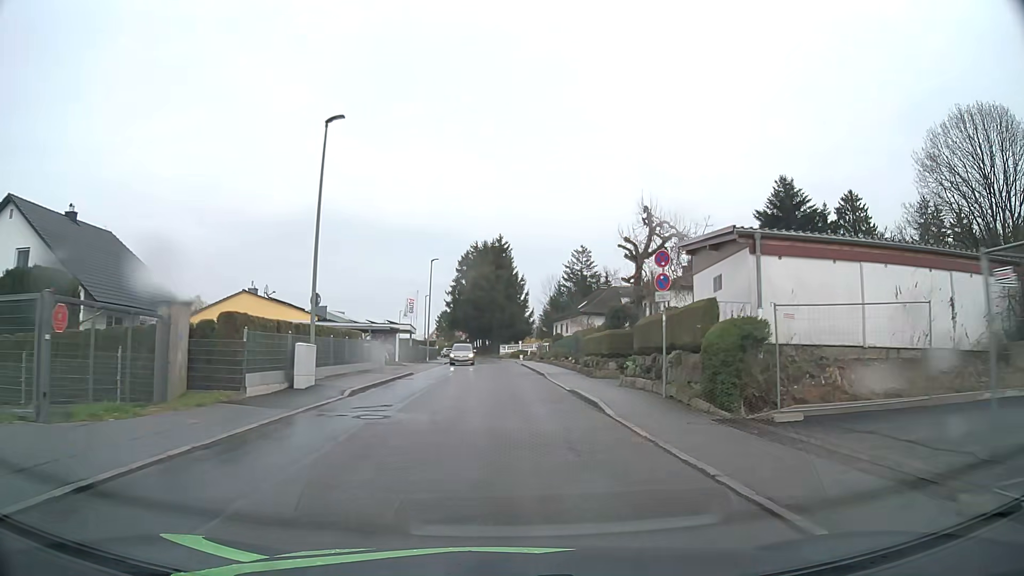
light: Day
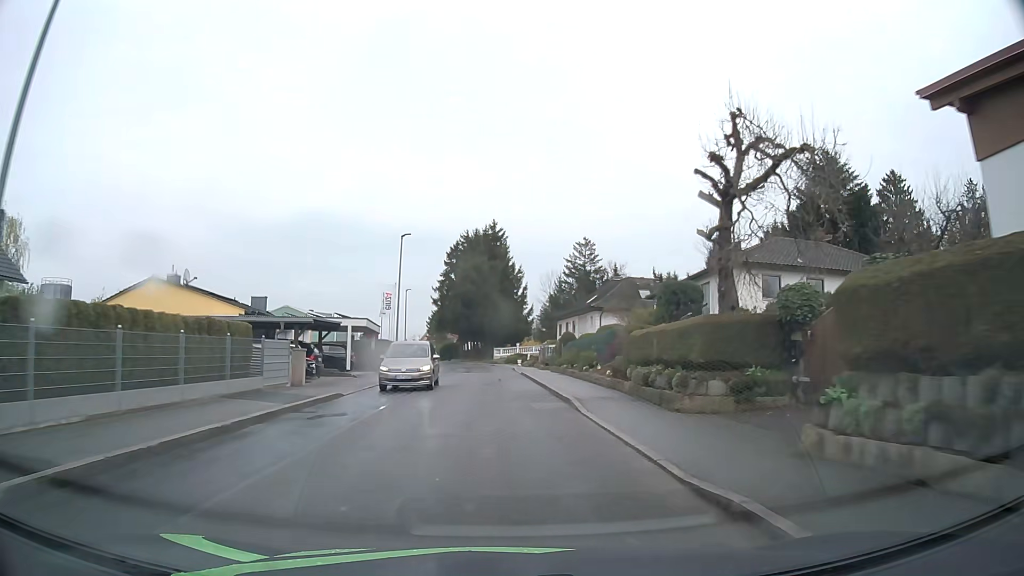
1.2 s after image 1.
(+0.1, +13.8) m; 0°
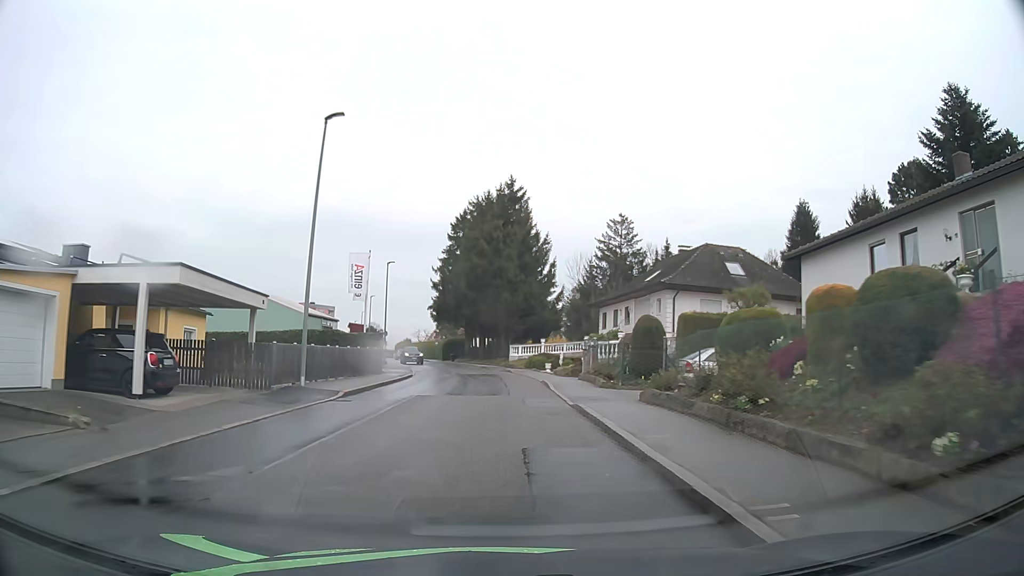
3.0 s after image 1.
(-0.2, +22.2) m; -2°
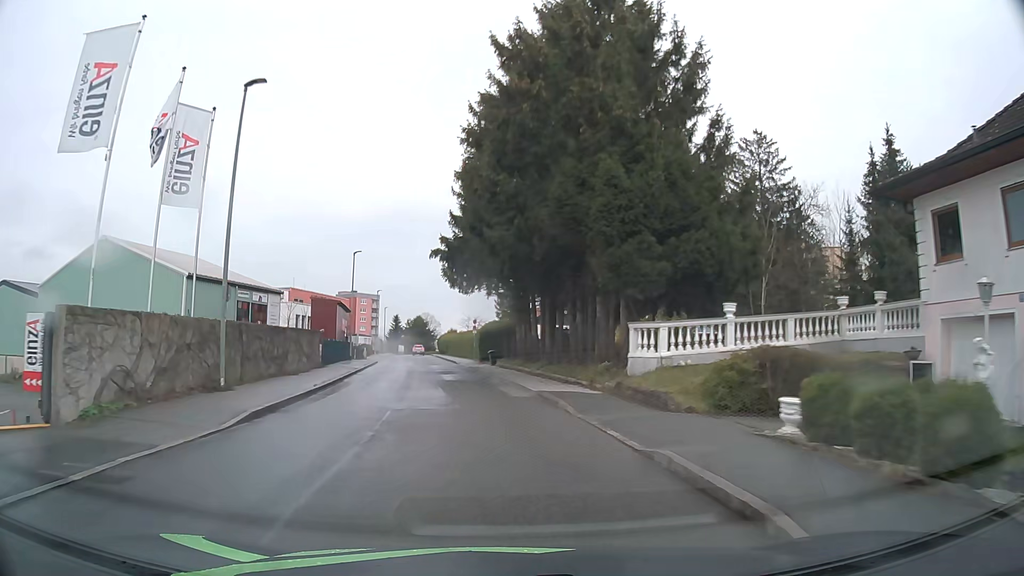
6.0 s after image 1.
(-0.2, +38.6) m; -5°
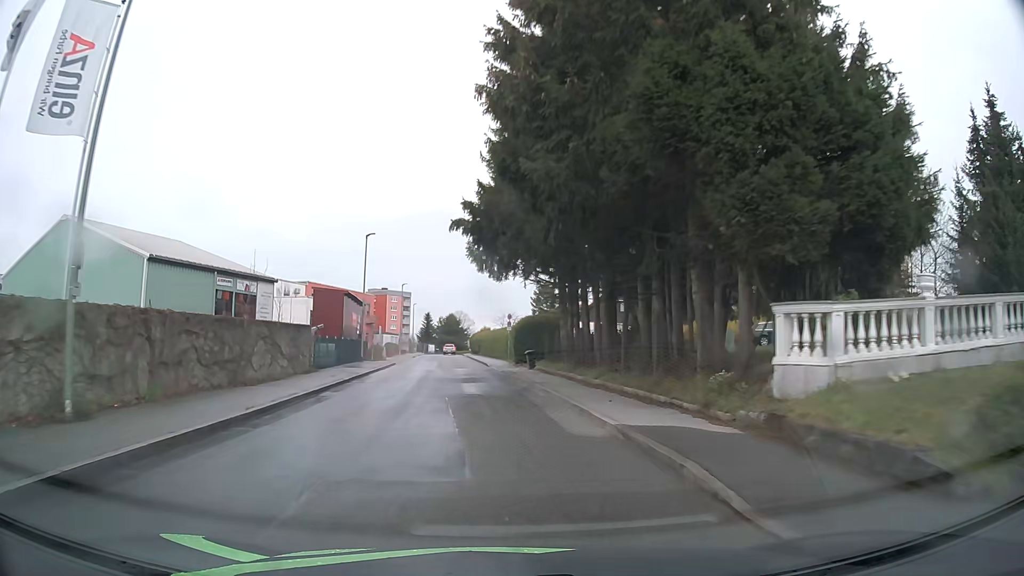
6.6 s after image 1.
(-0.2, +7.9) m; -3°
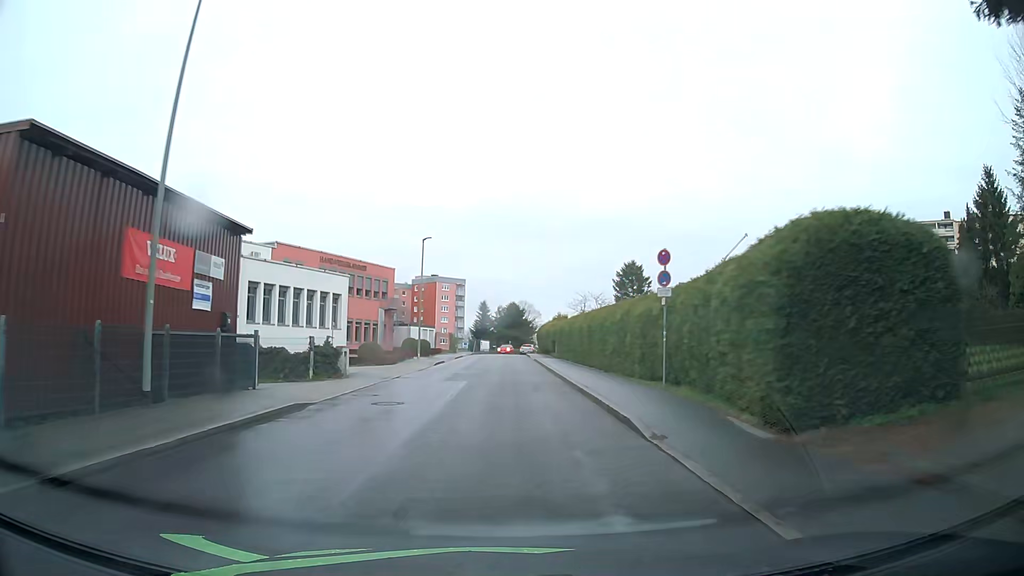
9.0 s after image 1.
(-2.2, +32.7) m; -6°
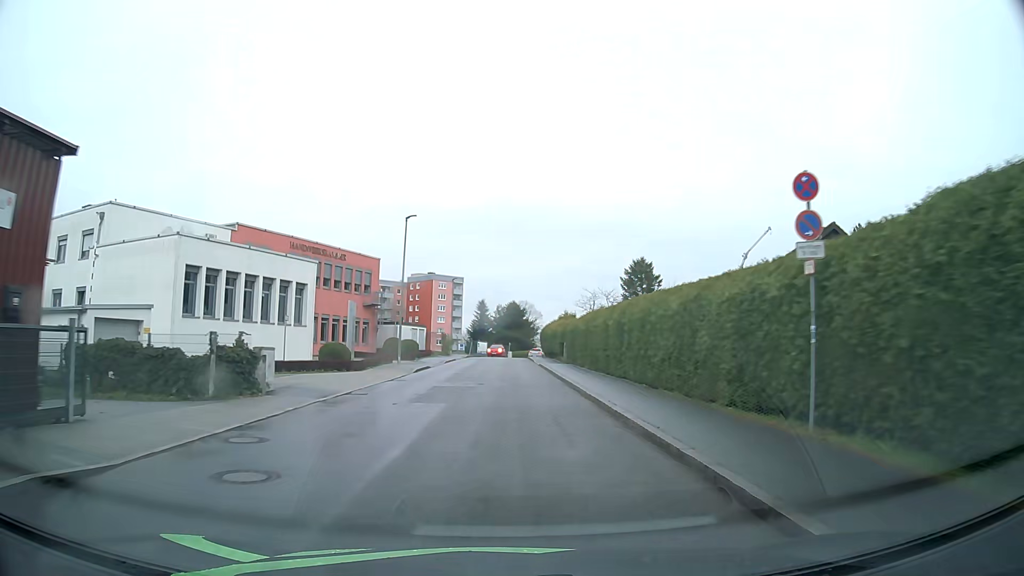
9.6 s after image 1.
(0.0, +8.3) m; 0°
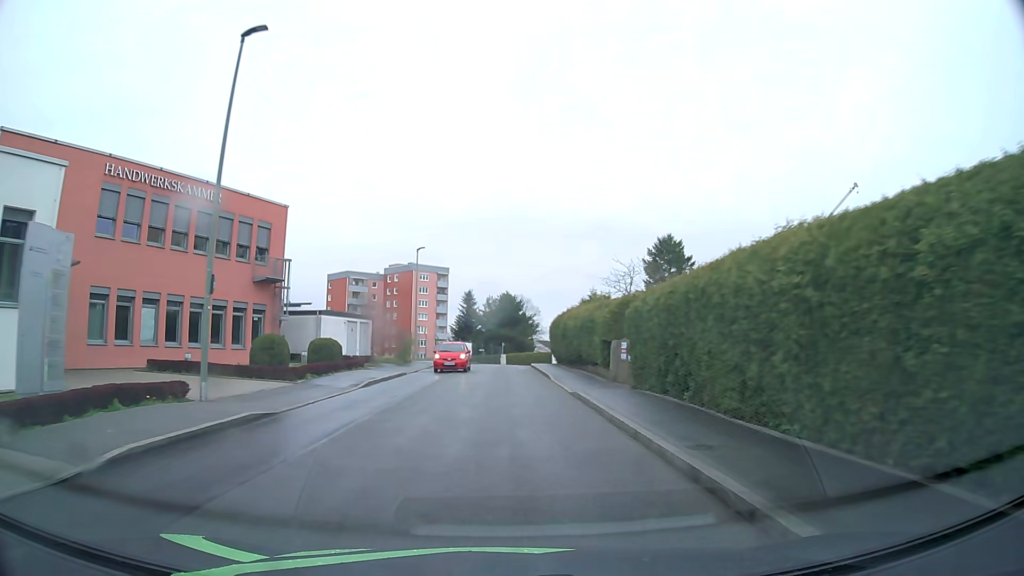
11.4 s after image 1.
(+0.2, +24.1) m; +1°
(0, +10) (0, +20) (0, +30) (0, +40) (0, +50) (+2, +60) (+5, +69) (+10, +78) (+20, +77) (+29, +73) m
